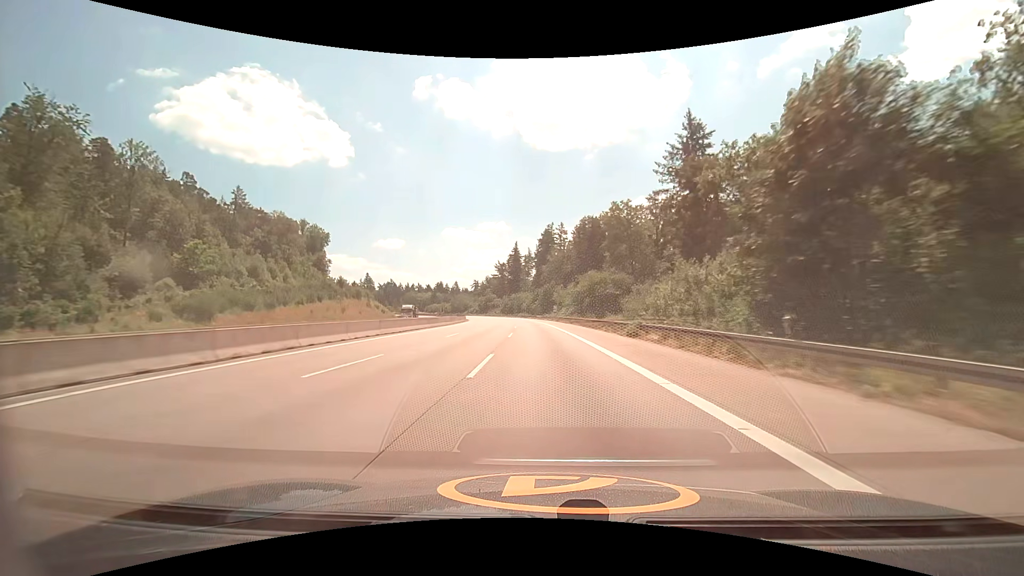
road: motorway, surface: asphalt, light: Day
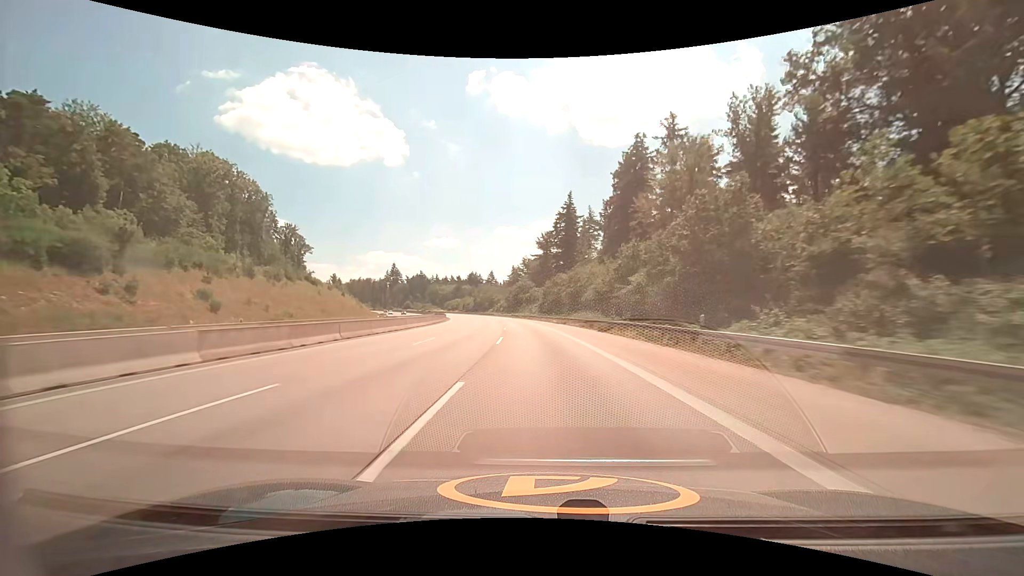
(-4.7, +97.2) m; -6°
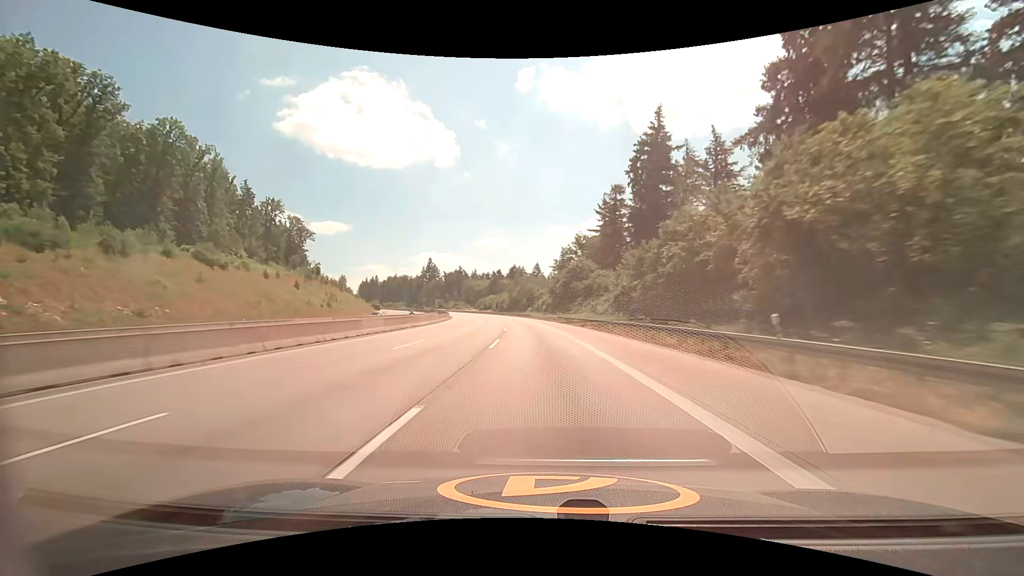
(-2.4, +57.0) m; -6°
(0, +10) (0, +20) (-1, +30) (-1, +40) (-2, +50) (-3, +60) (-4, +70) (-5, +80) (-6, +90) (-8, +100) m
